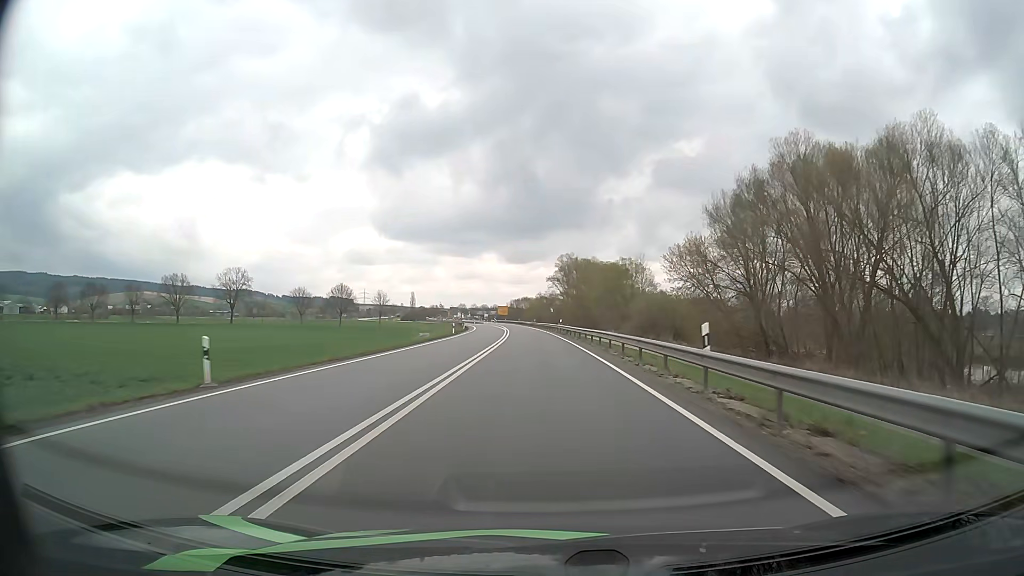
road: primary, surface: asphalt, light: Day
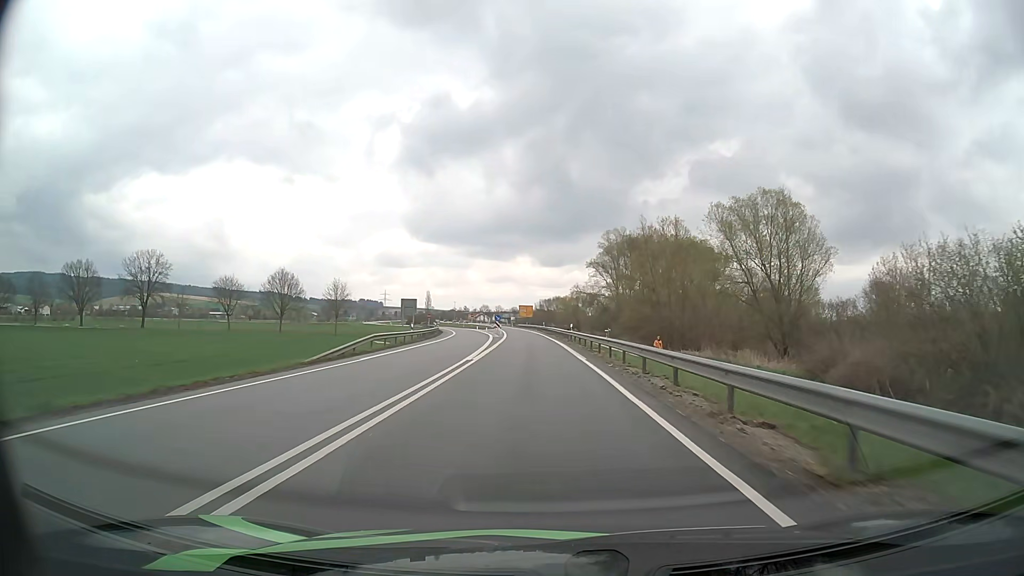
(-1.3, +63.1) m; -3°
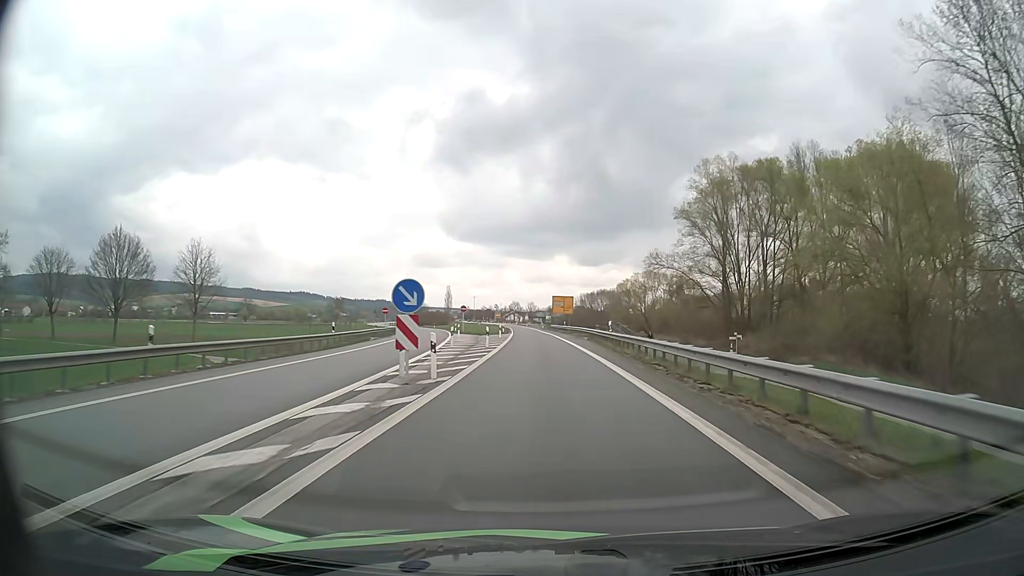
(-1.8, +63.0) m; -3°
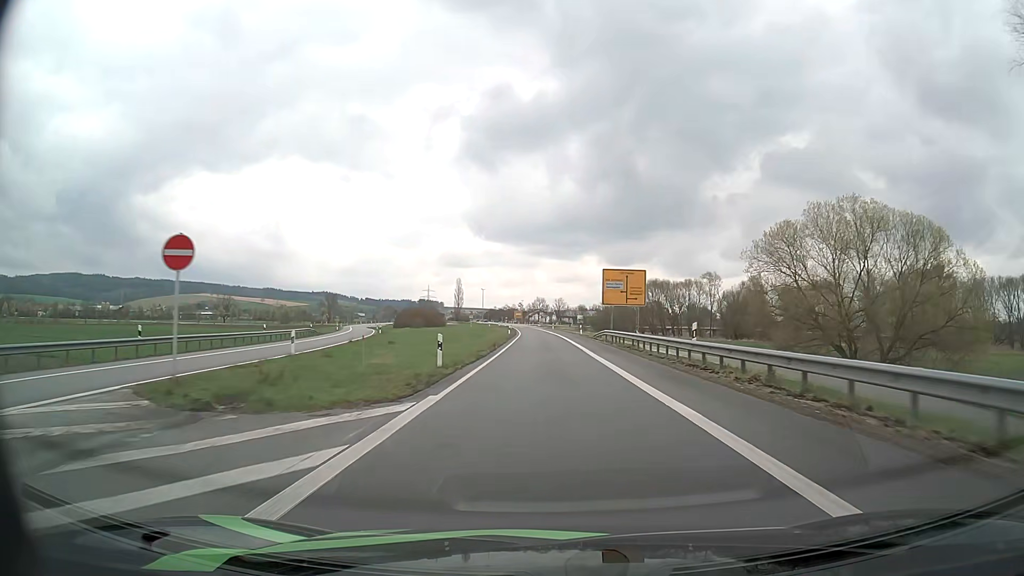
(-1.6, +63.3) m; -3°
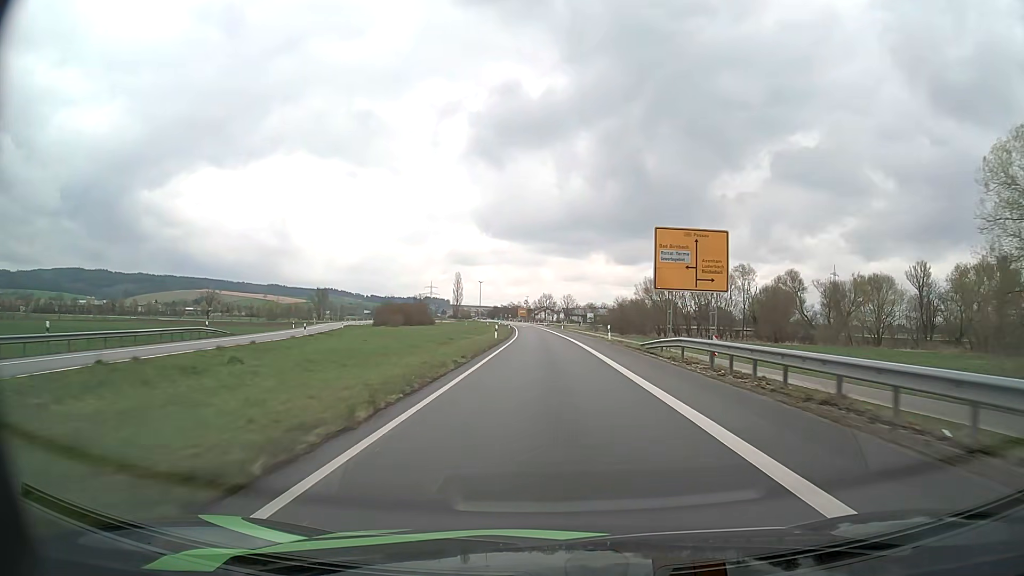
(-0.1, +25.6) m; -1°
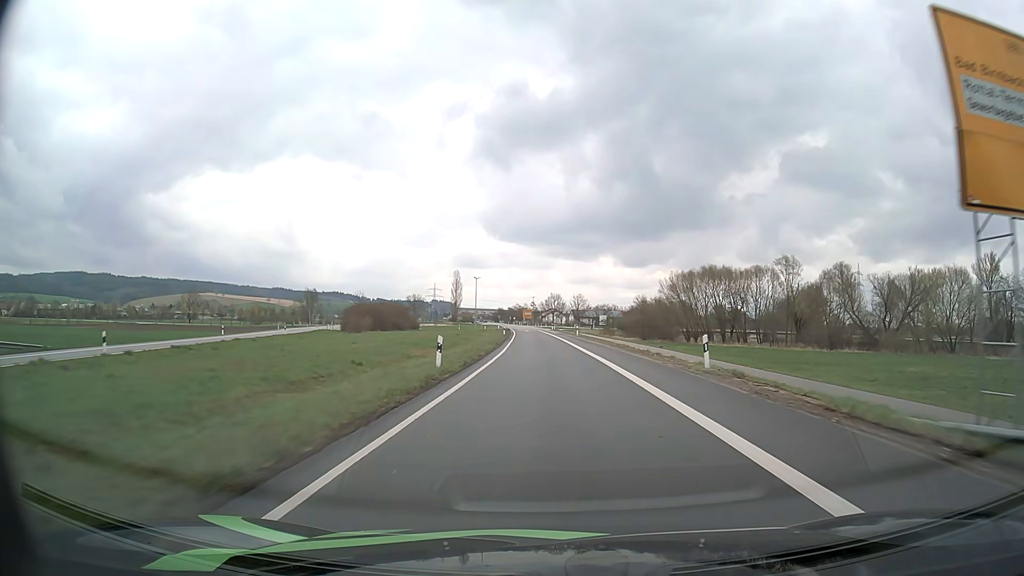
(-0.1, +25.6) m; -1°
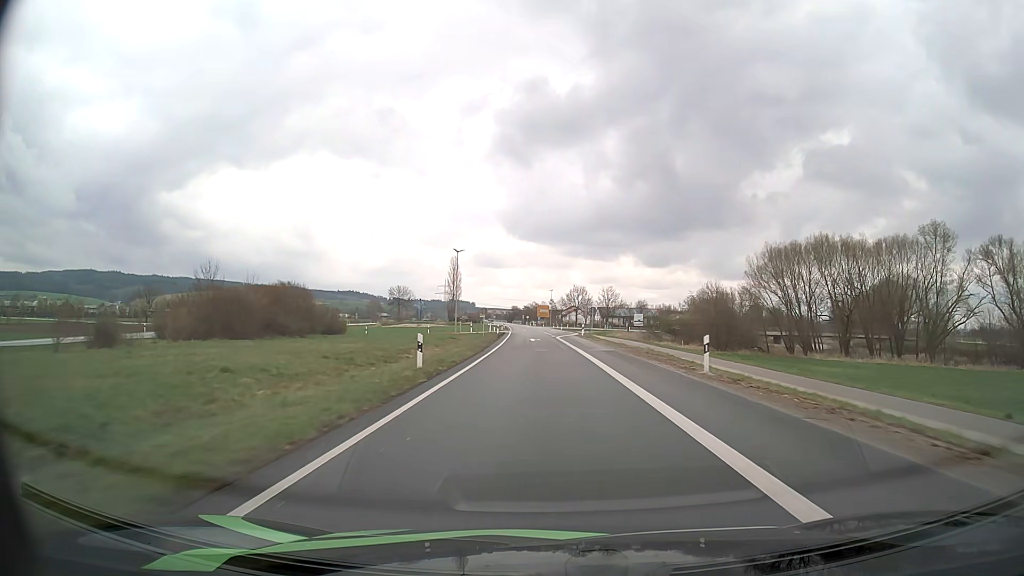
(-0.6, +51.4) m; -2°
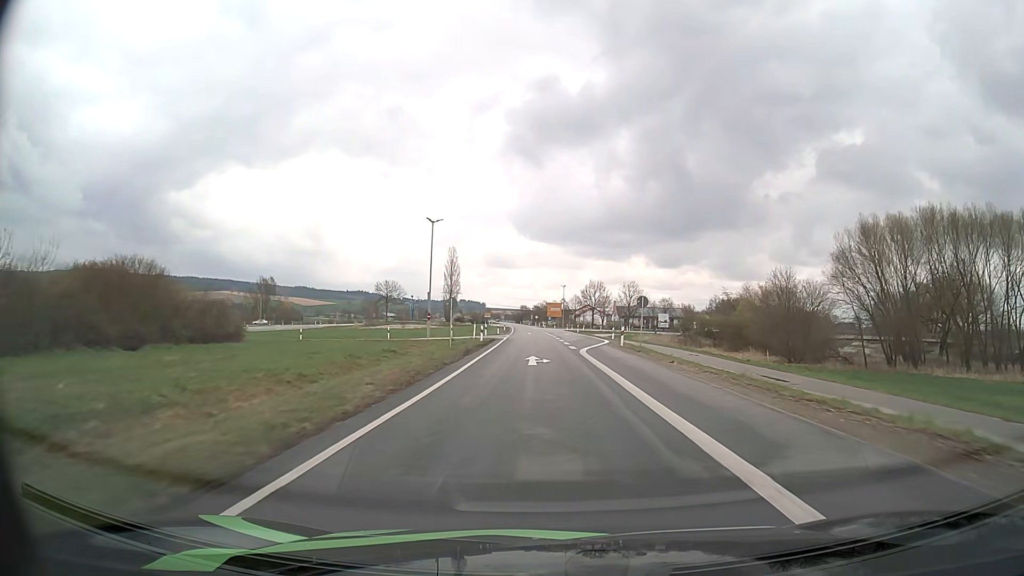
(-0.2, +25.7) m; -1°
(0, +10) (0, +20) (0, +30) (-1, +40) (-1, +50) (-1, +60) (-2, +70) (-2, +80) (-2, +90) (-3, +100) m
